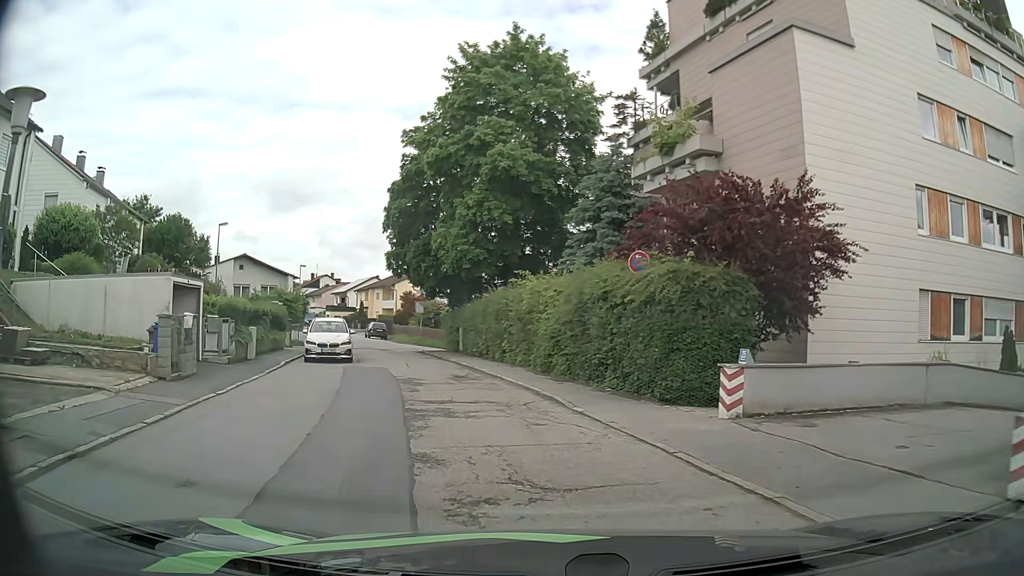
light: Day
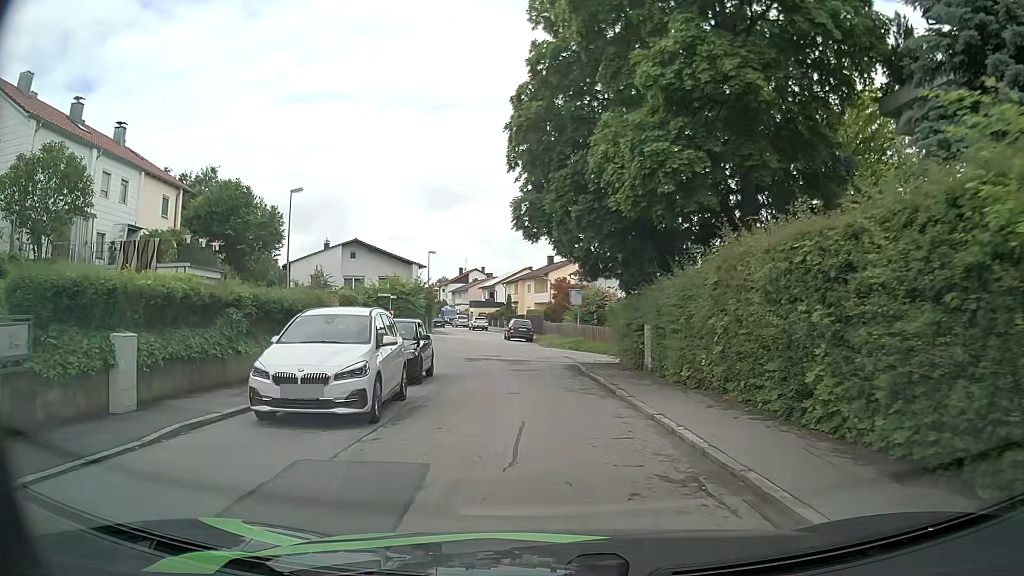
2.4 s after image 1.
(-2.2, +15.5) m; -13°
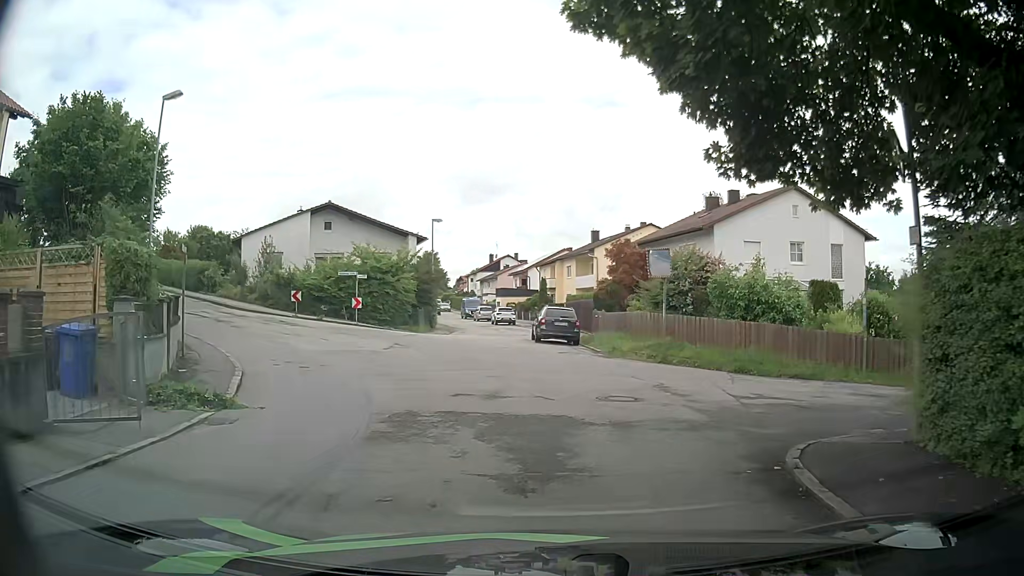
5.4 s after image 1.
(-0.8, +18.0) m; -5°
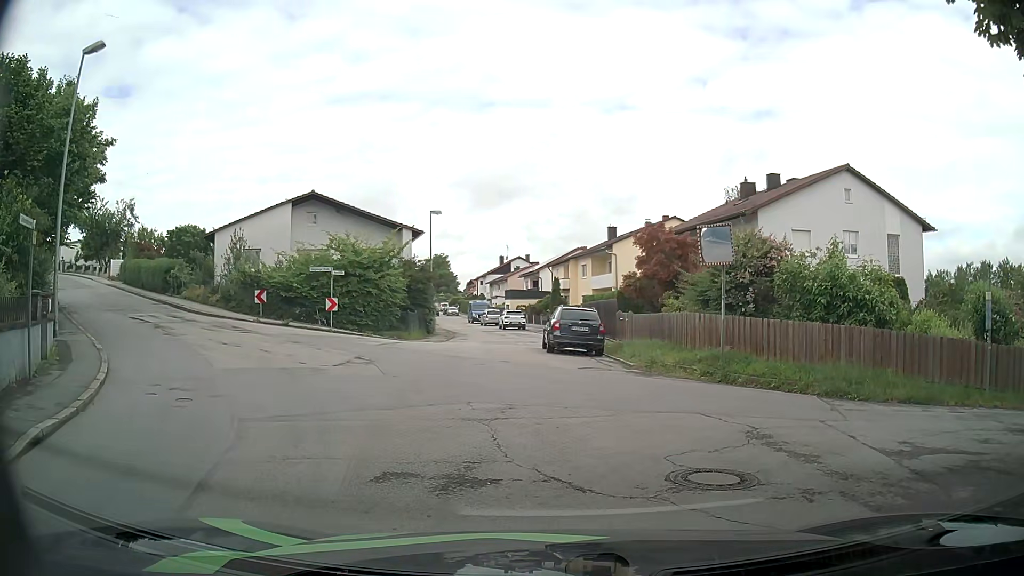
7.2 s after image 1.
(+0.1, +5.6) m; +1°
